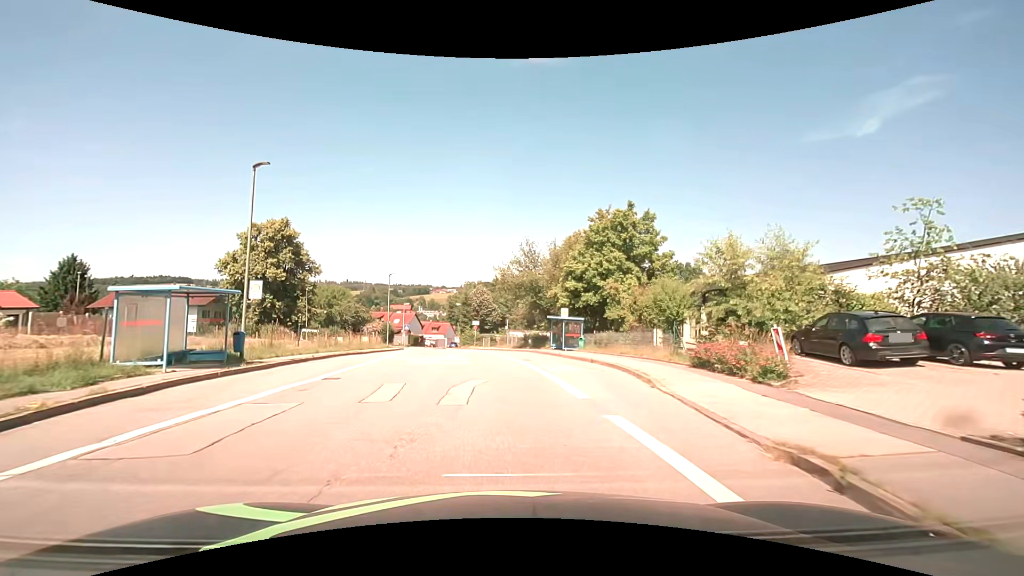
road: unclassified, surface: asphalt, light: Day
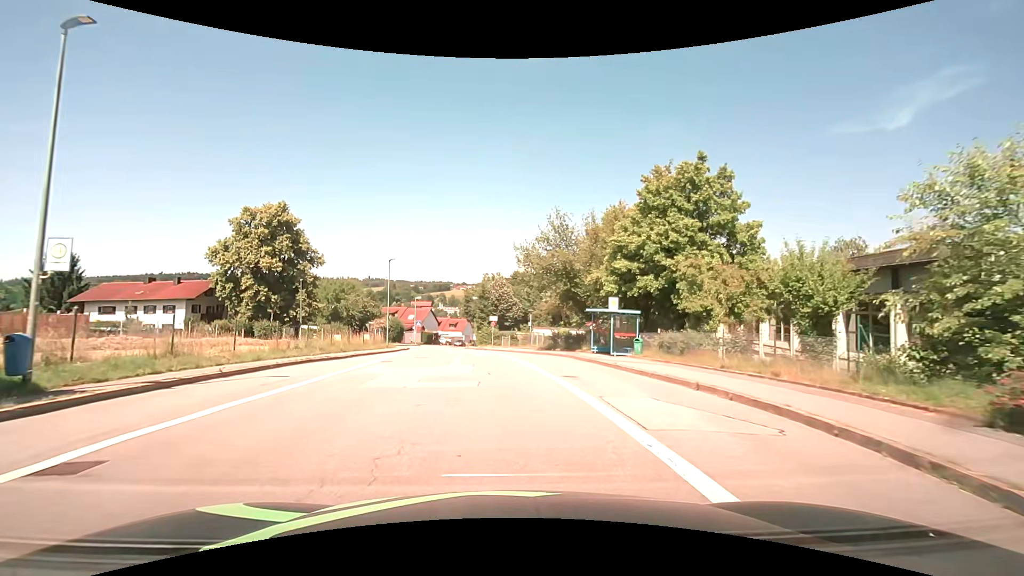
(-0.2, +9.7) m; -2°
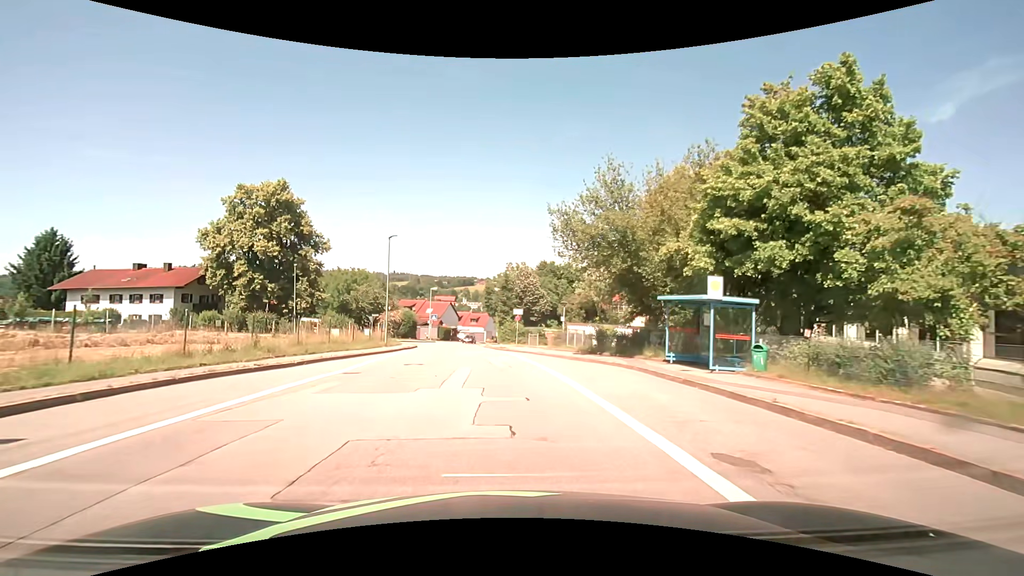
(-0.2, +9.5) m; -3°
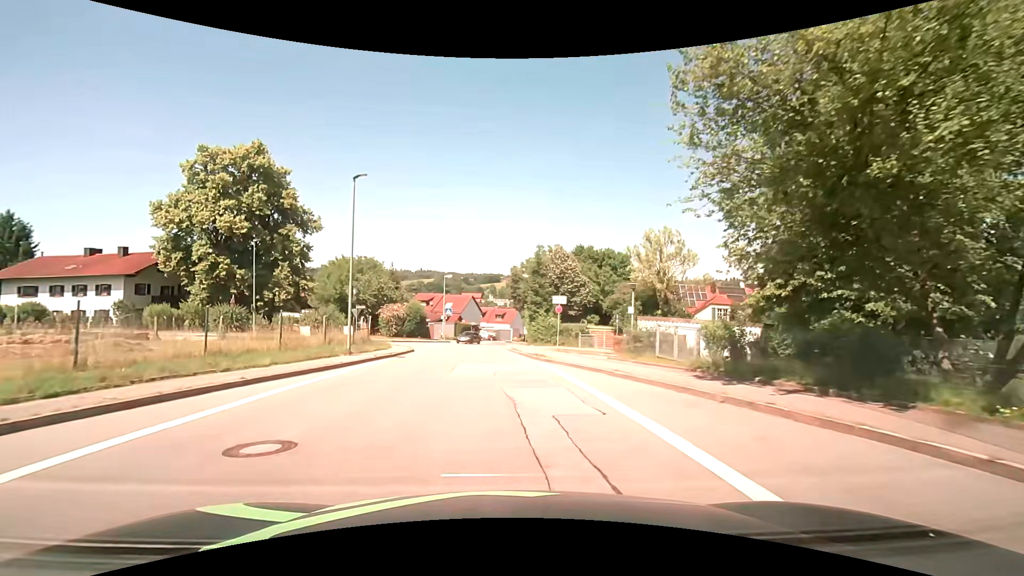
(-0.4, +14.5) m; -3°
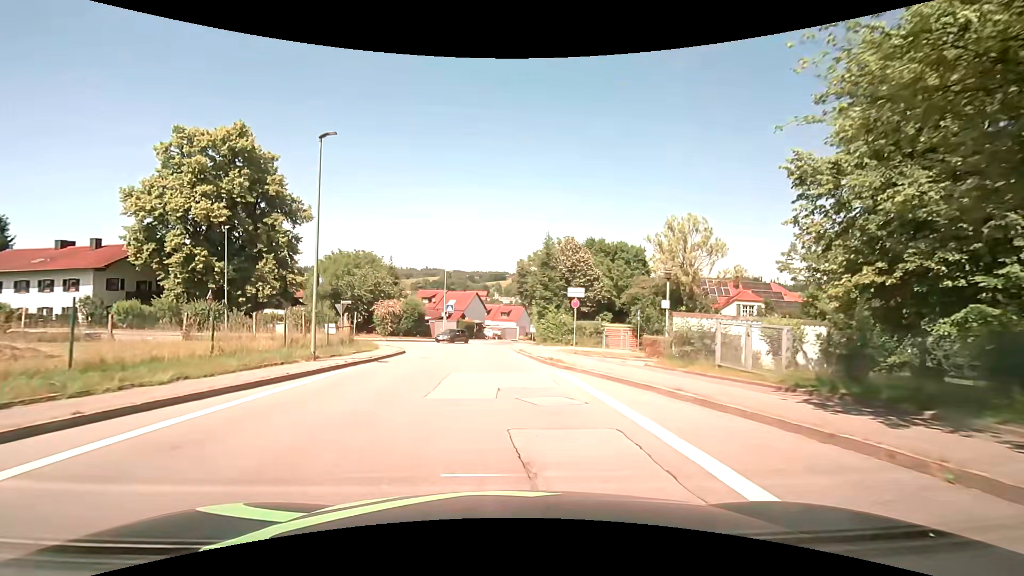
(0.0, +4.8) m; -1°
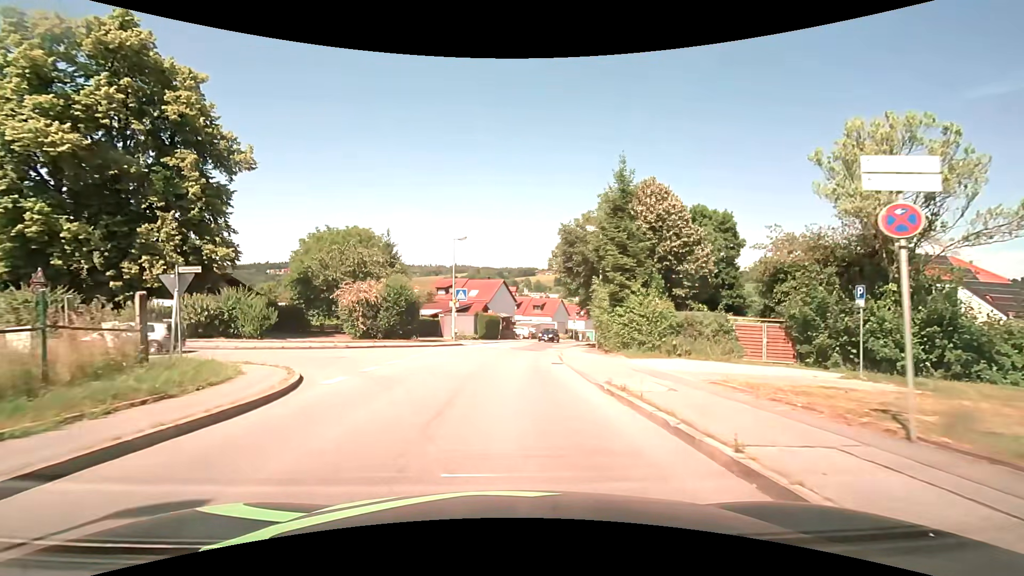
(-0.6, +19.3) m; -3°
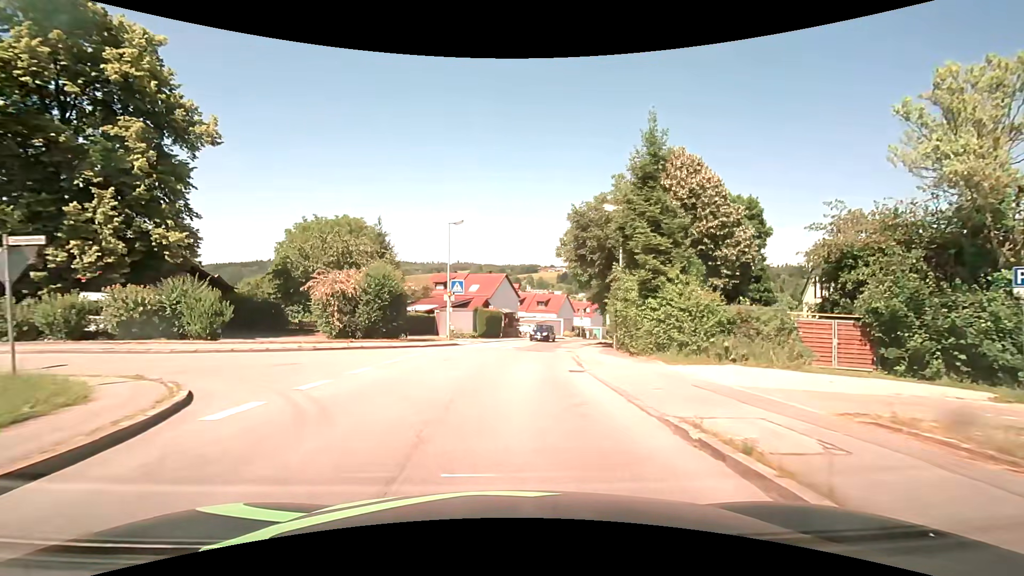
(0.0, +4.9) m; 0°
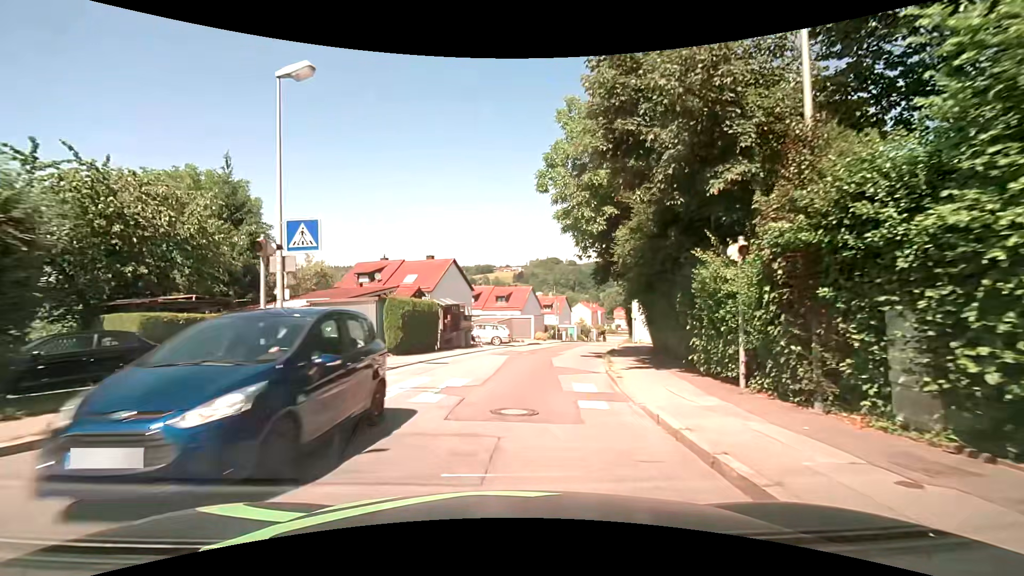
(+0.5, +19.8) m; +5°
(0, +10) (+1, +20) (+3, +30) (+6, +39) (+9, +49) (+11, +59) (+14, +68) (+17, +78) (+20, +87) (+23, +97) m
